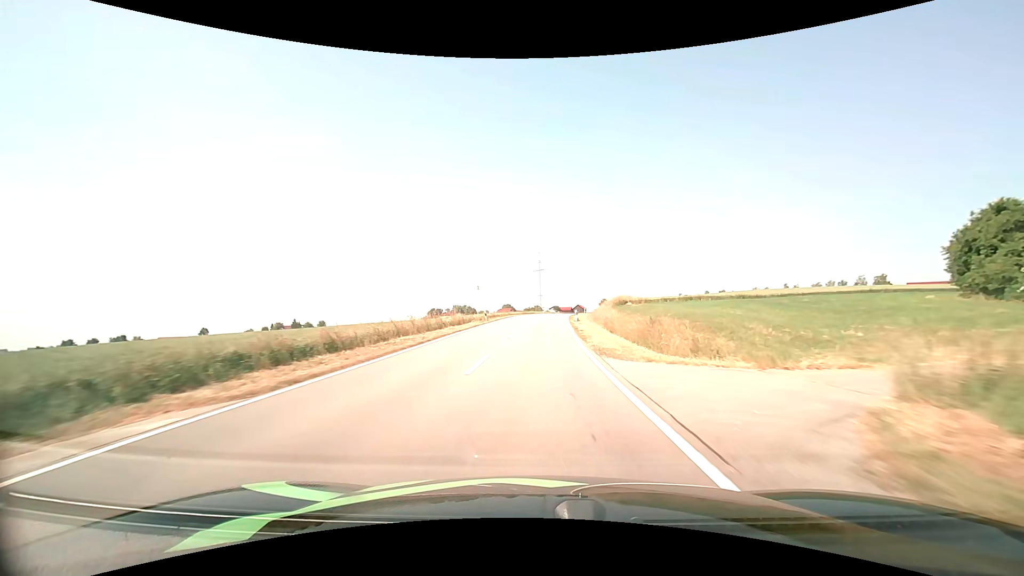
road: tertiary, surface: asphalt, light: Day
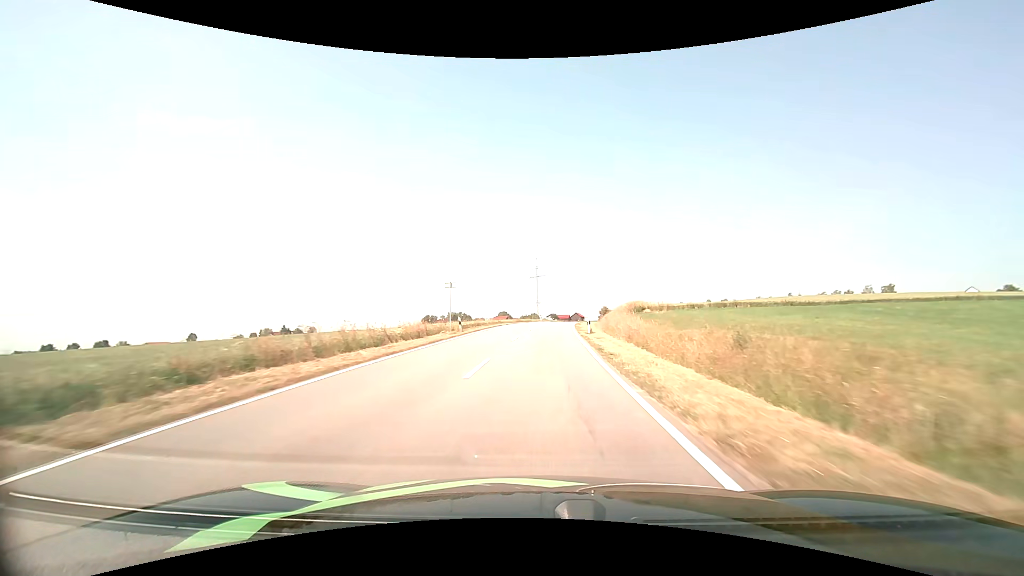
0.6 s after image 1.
(0.0, +12.8) m; 0°
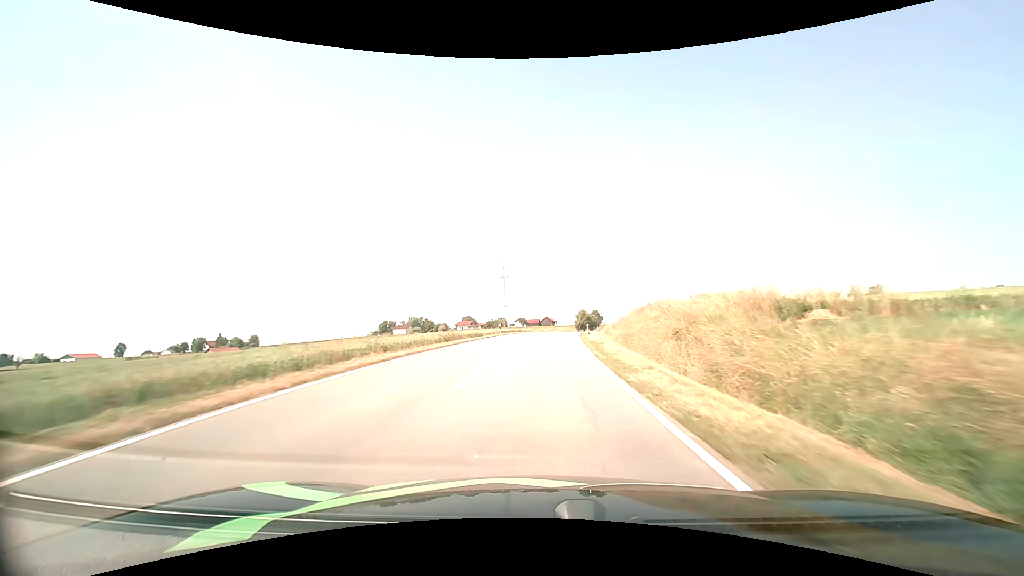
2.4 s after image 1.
(+1.0, +37.7) m; +4°
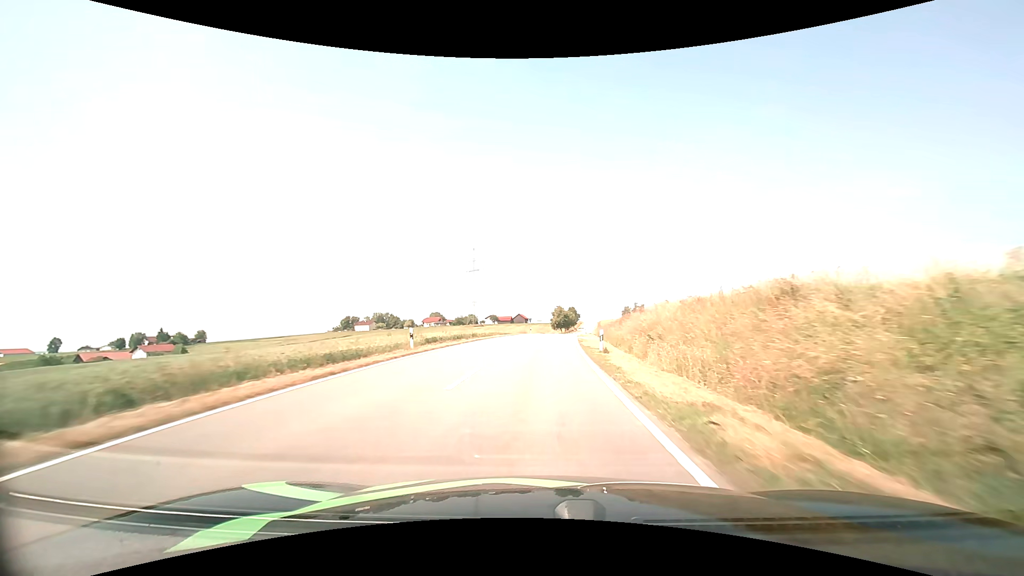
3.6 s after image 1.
(+0.6, +24.5) m; +3°
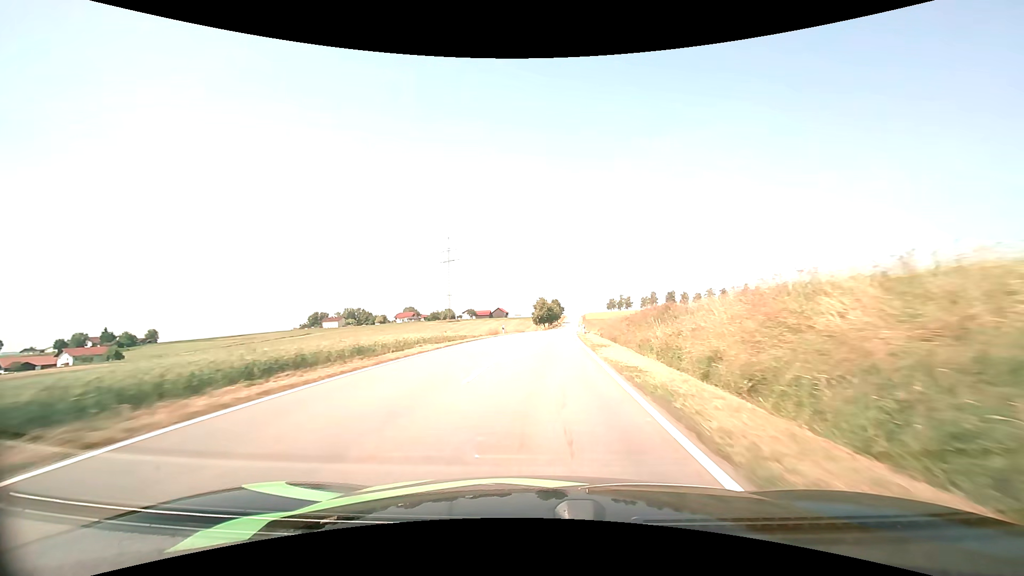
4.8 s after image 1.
(+0.5, +24.1) m; +2°
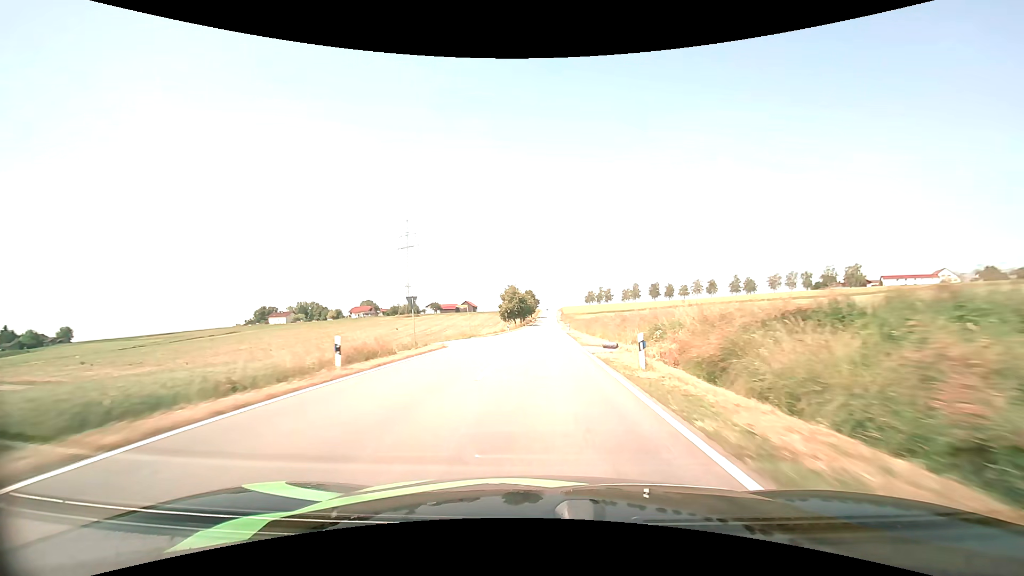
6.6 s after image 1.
(+1.0, +36.1) m; +3°
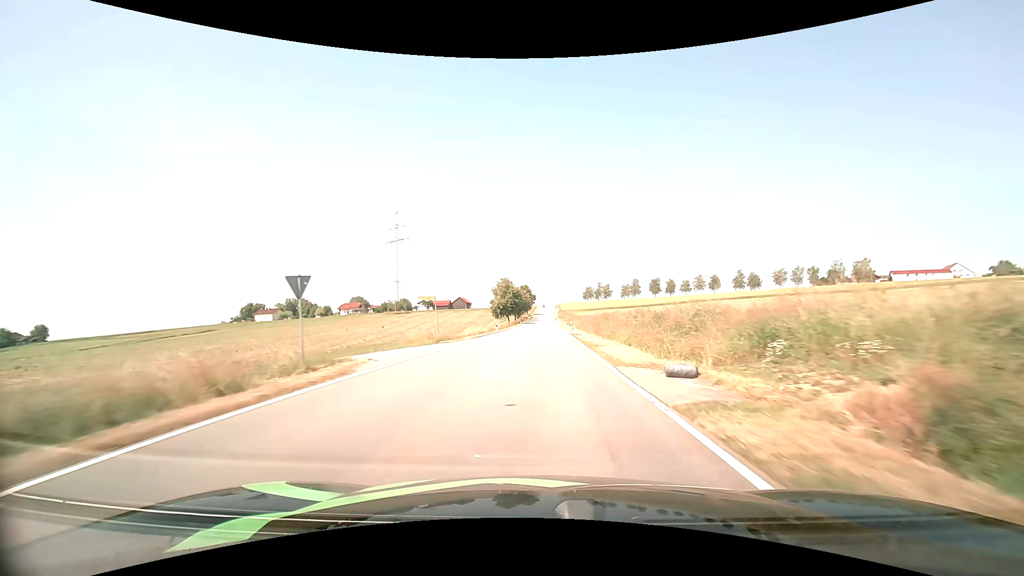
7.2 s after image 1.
(+0.1, +12.3) m; 0°
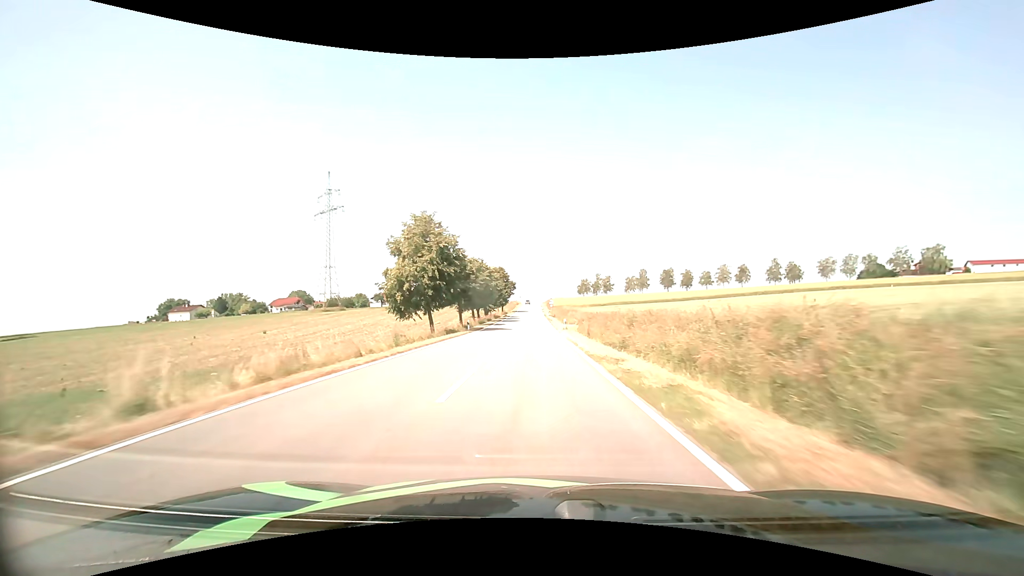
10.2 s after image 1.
(+1.3, +65.0) m; +2°
(0, +10) (0, +20) (0, +30) (0, +40) (0, +50) (0, +60) (-1, +70) (-1, +80) (-1, +90) (-1, +100) m
